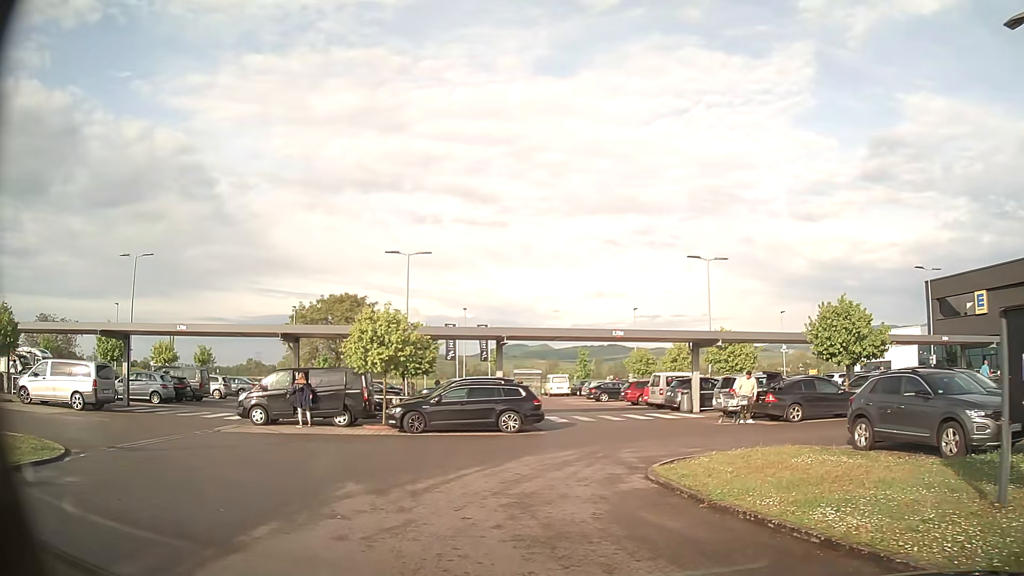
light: Day
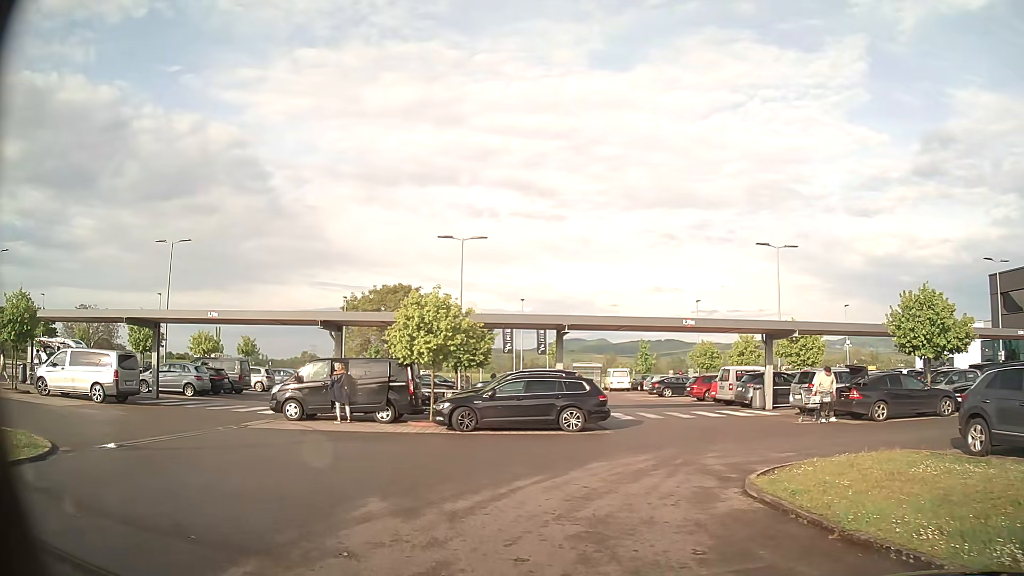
(-0.1, +2.1) m; -3°
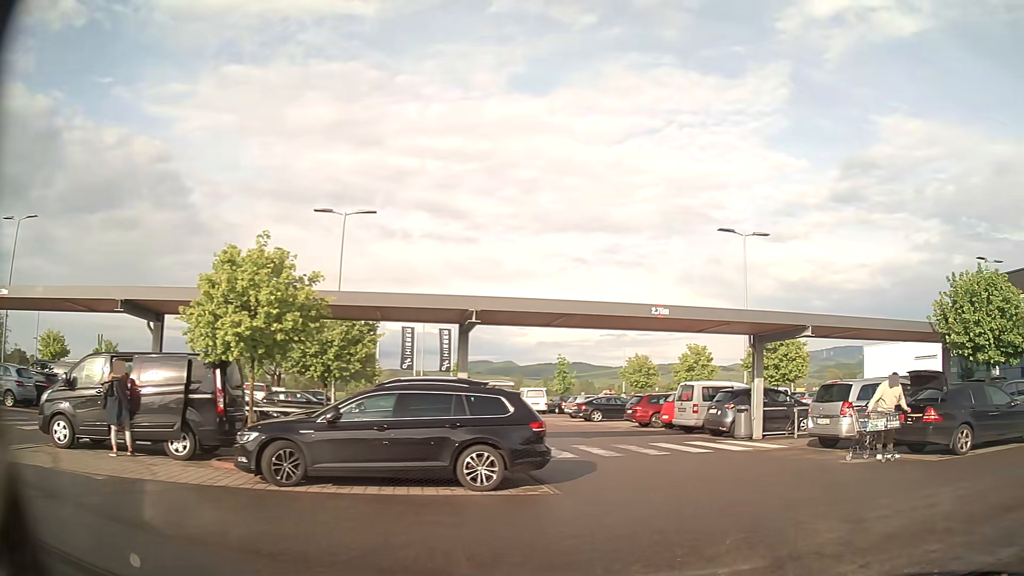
(-0.1, +8.2) m; +10°
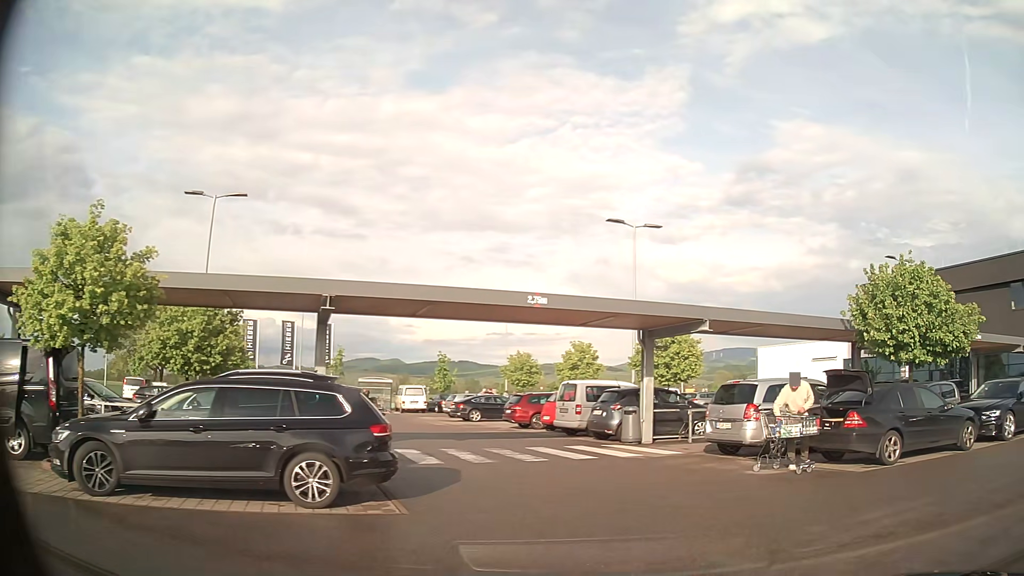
(+0.1, +1.7) m; +9°
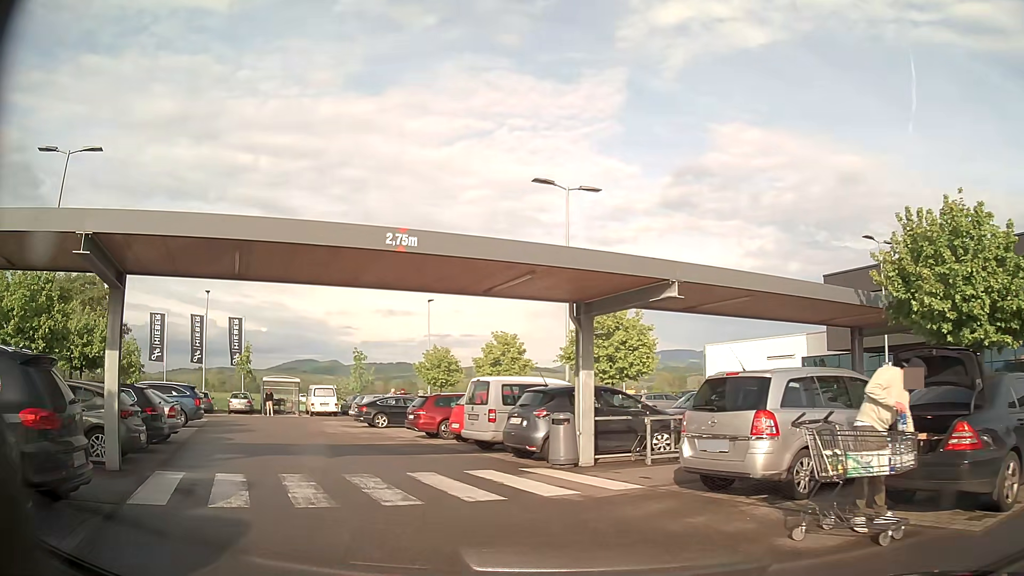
(+0.5, +5.7) m; +3°
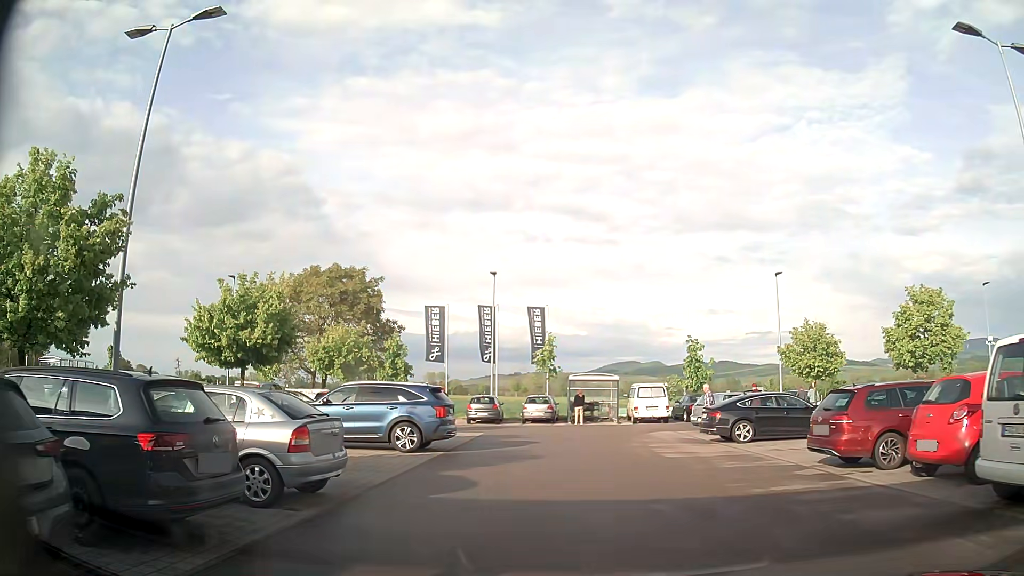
(-2.7, +9.7) m; -29°
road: service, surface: paved
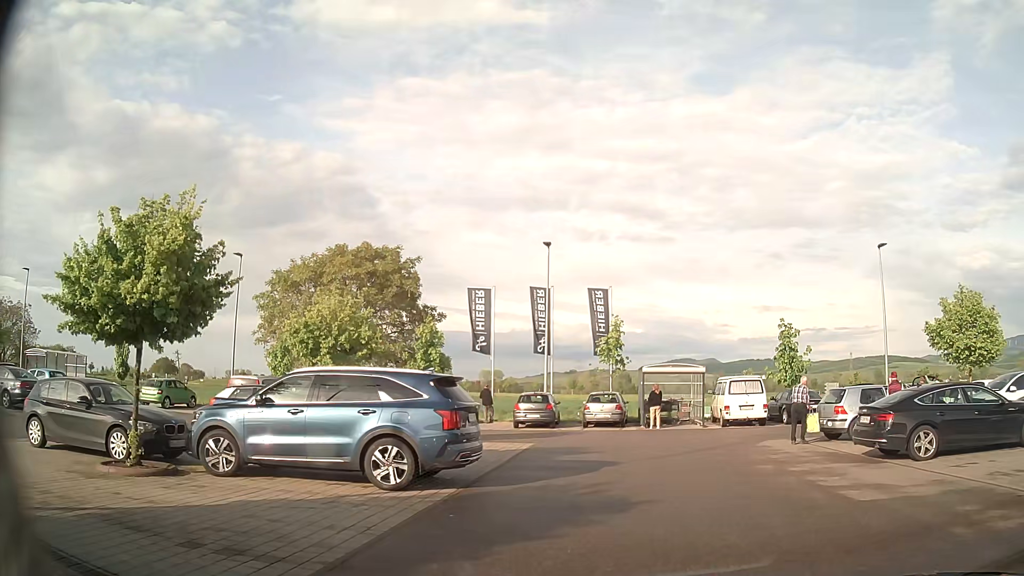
(-0.2, +6.9) m; -2°
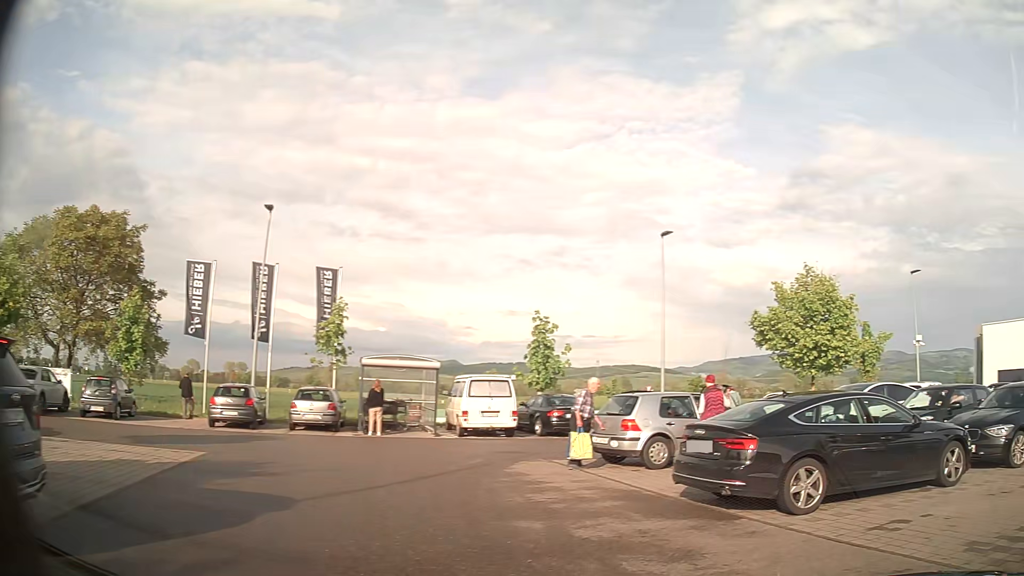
(+0.7, +5.0) m; +25°
